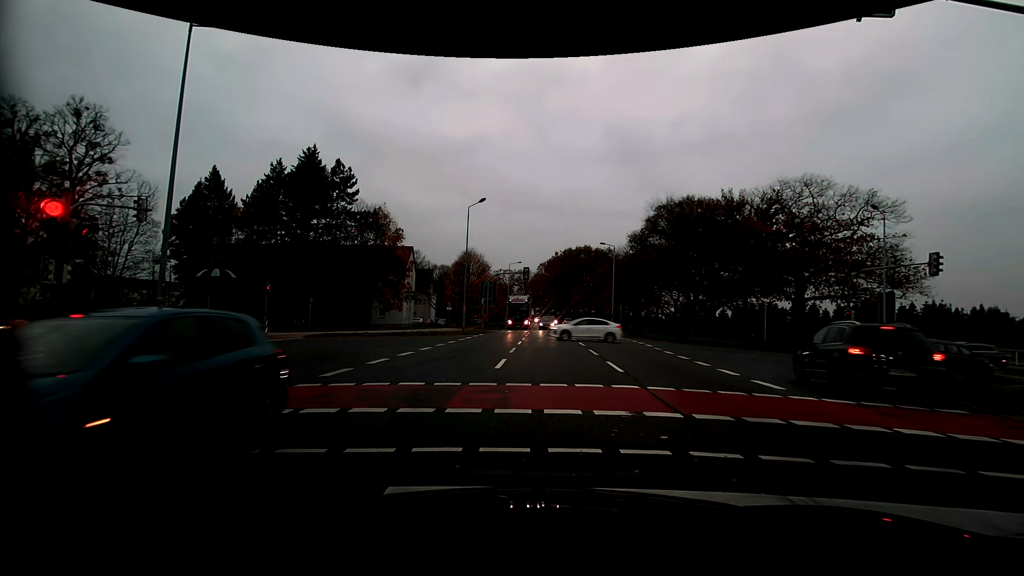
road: primary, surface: asphalt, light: Day
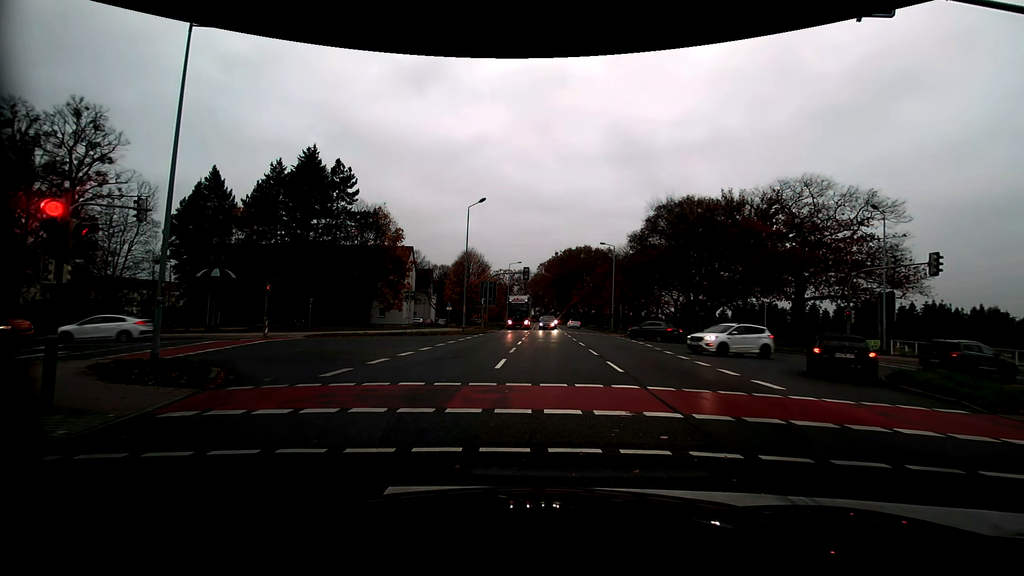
(0.0, 0.0) m; 0°
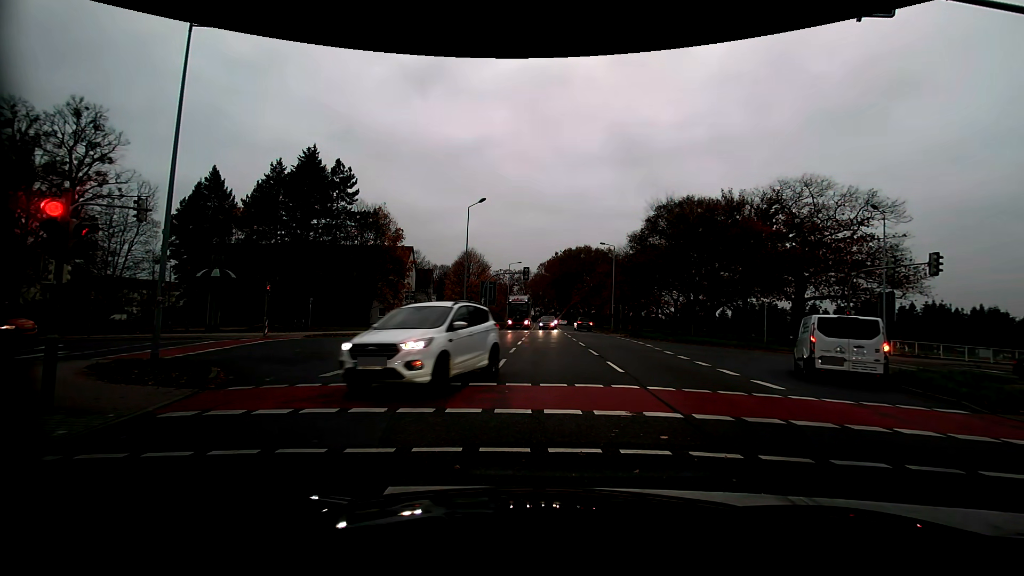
(0.0, 0.0) m; 0°
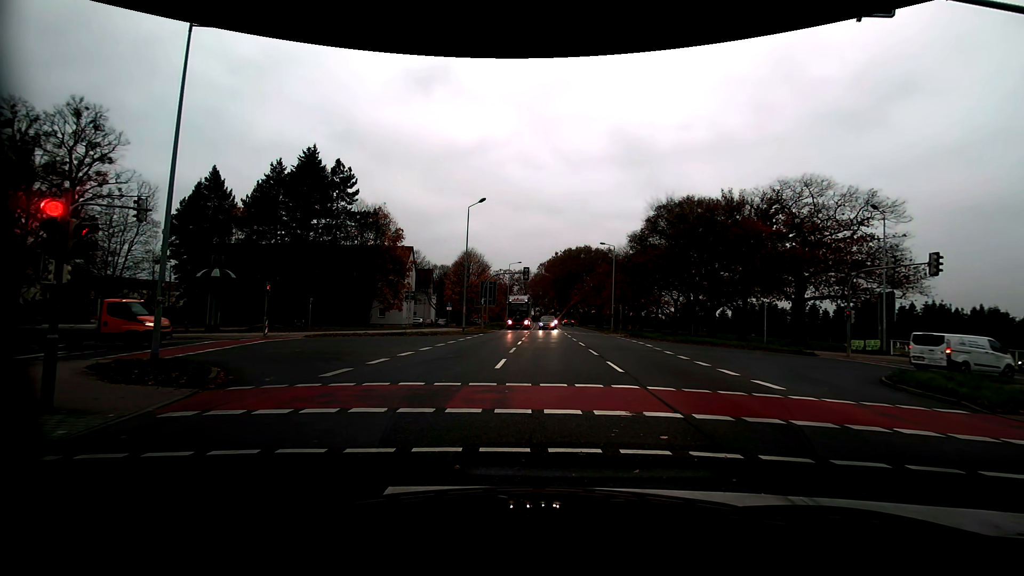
(0.0, 0.0) m; 0°
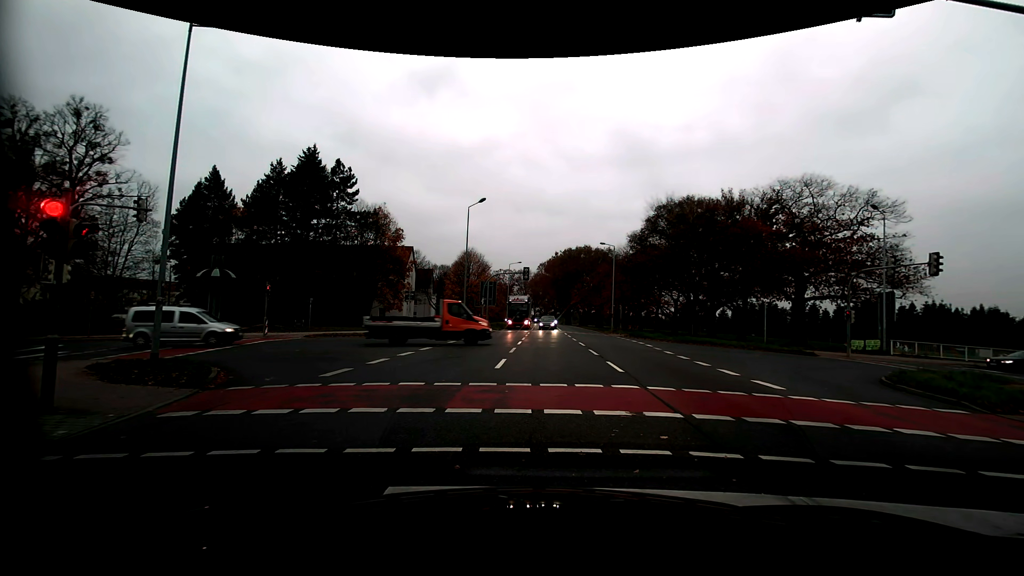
(0.0, 0.0) m; 0°
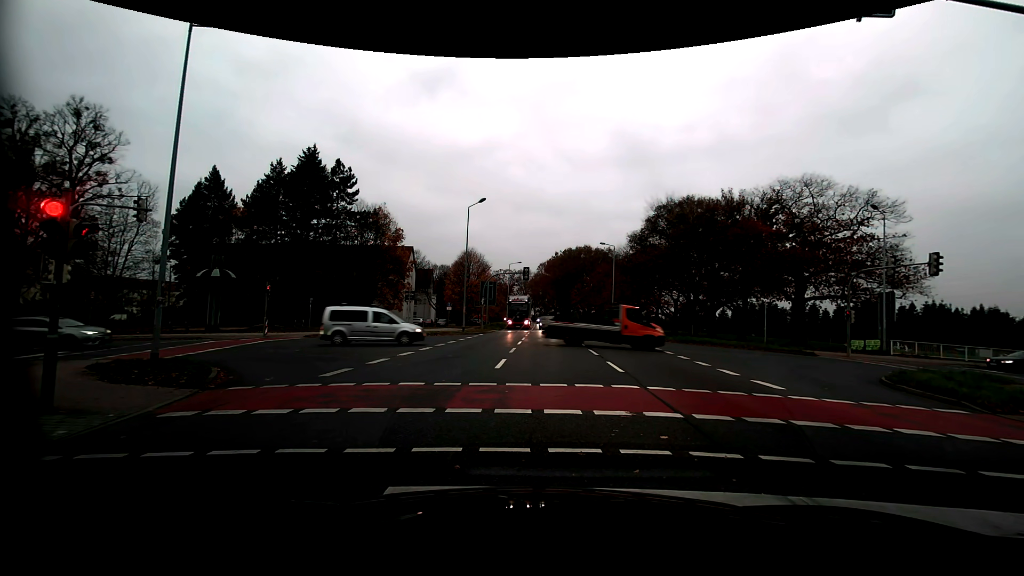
(0.0, 0.0) m; 0°
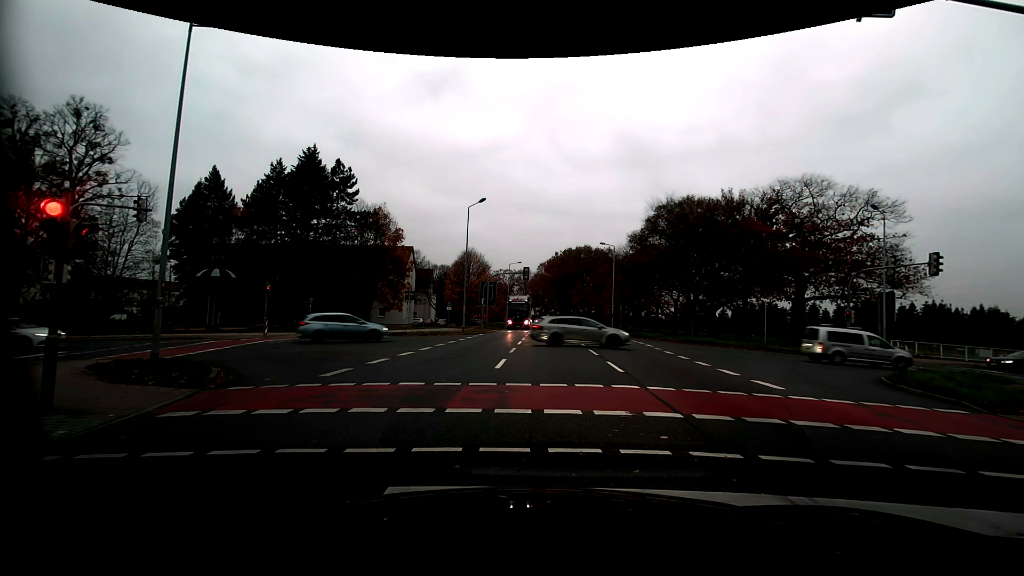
(0.0, 0.0) m; 0°
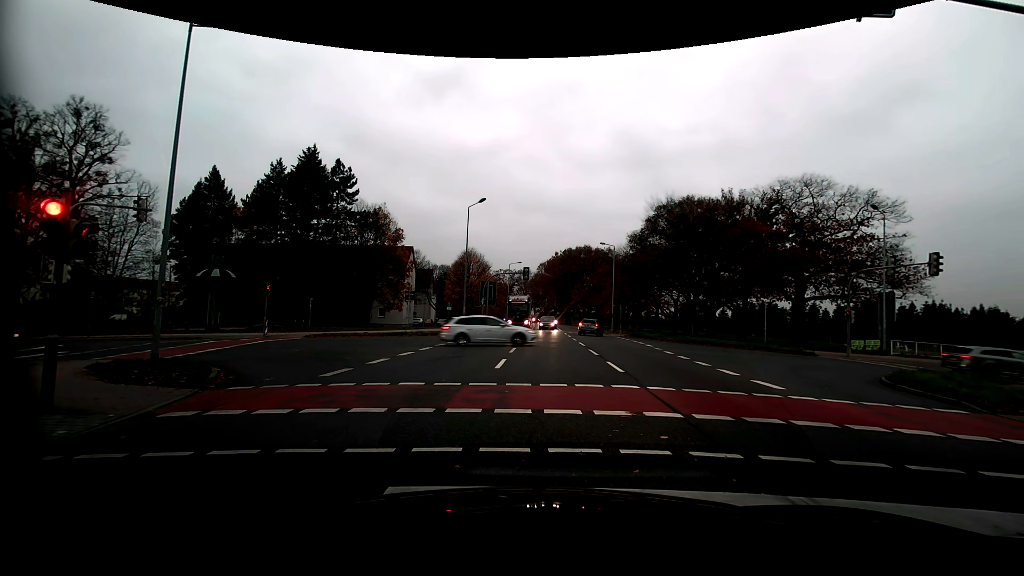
(0.0, 0.0) m; 0°
(0, +10) (+1, +20) (-2, +29) (-12, +31) (-22, +29) (-31, +26) (-41, +23) (-50, +19) (-59, +15) (-69, +12) m
